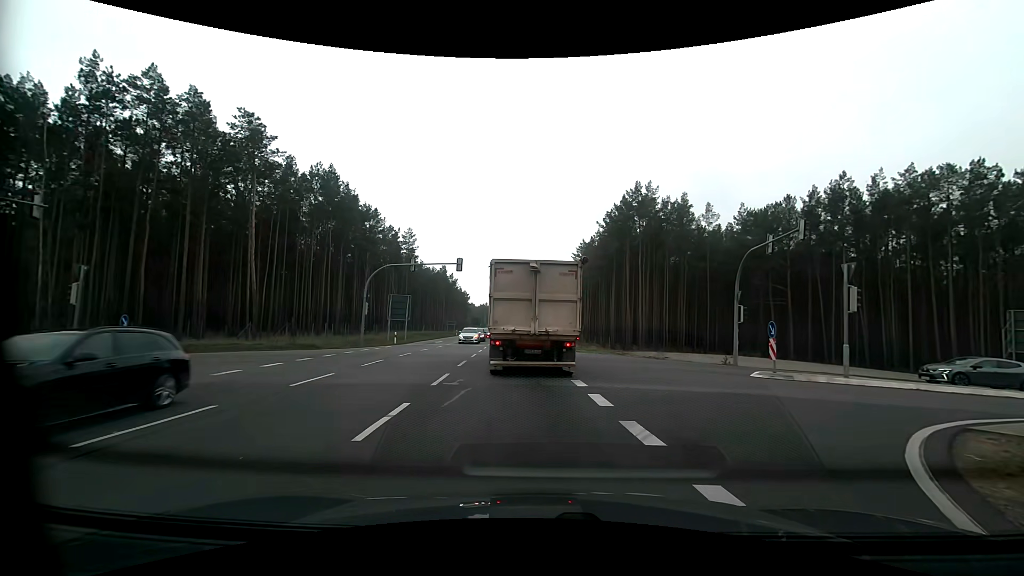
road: primary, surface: asphalt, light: Day
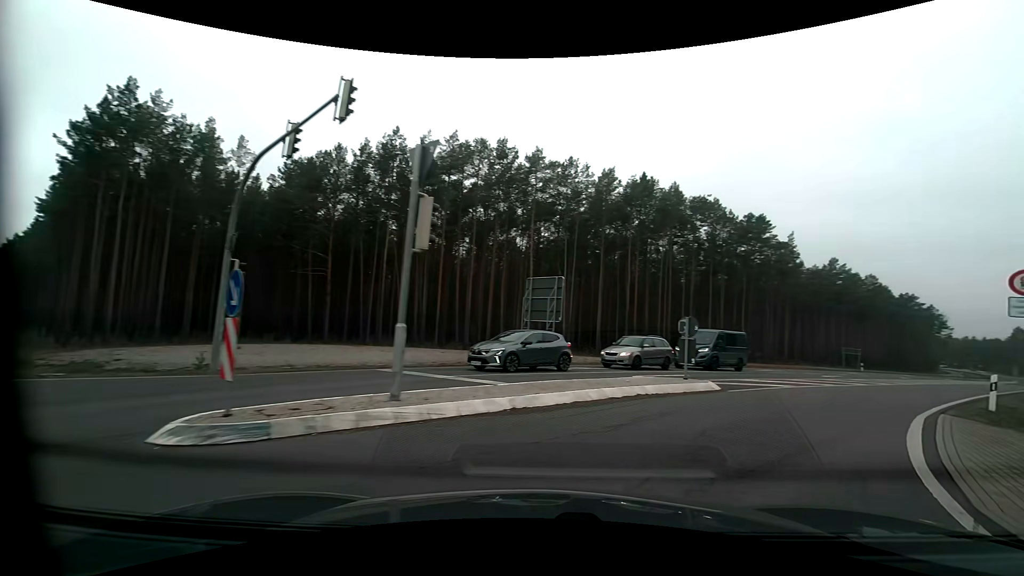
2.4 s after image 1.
(+4.8, +12.4) m; +47°
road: secondary
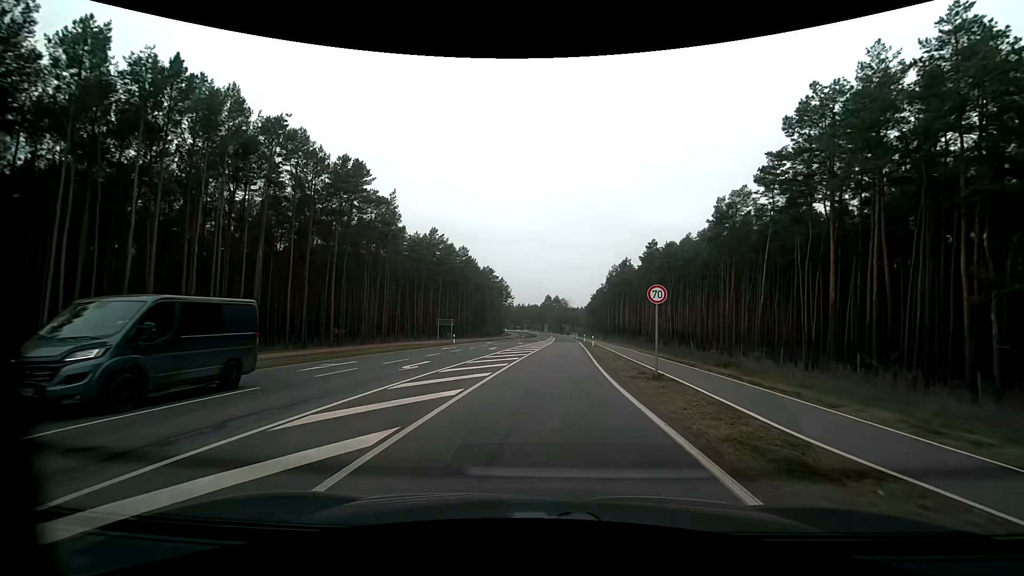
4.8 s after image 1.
(+8.1, +15.4) m; +43°
(0, +10) (+1, +20) (+1, +30) (+2, +40) (+2, +50) (+3, +60) (+3, +70) (+4, +80) (+4, +90) (+5, +100) m
